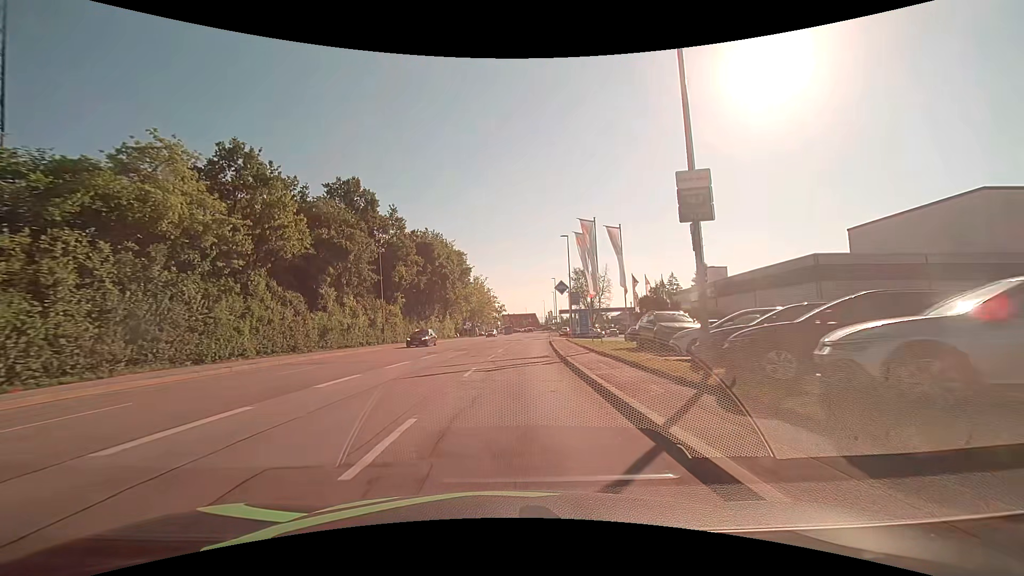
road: tertiary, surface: asphalt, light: Day
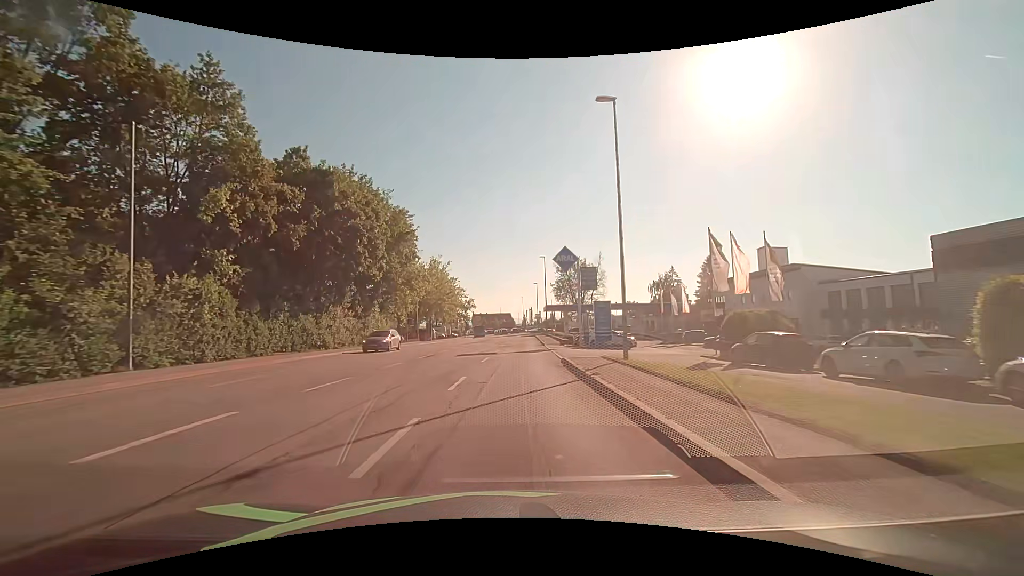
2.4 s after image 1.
(+0.8, +30.4) m; +3°
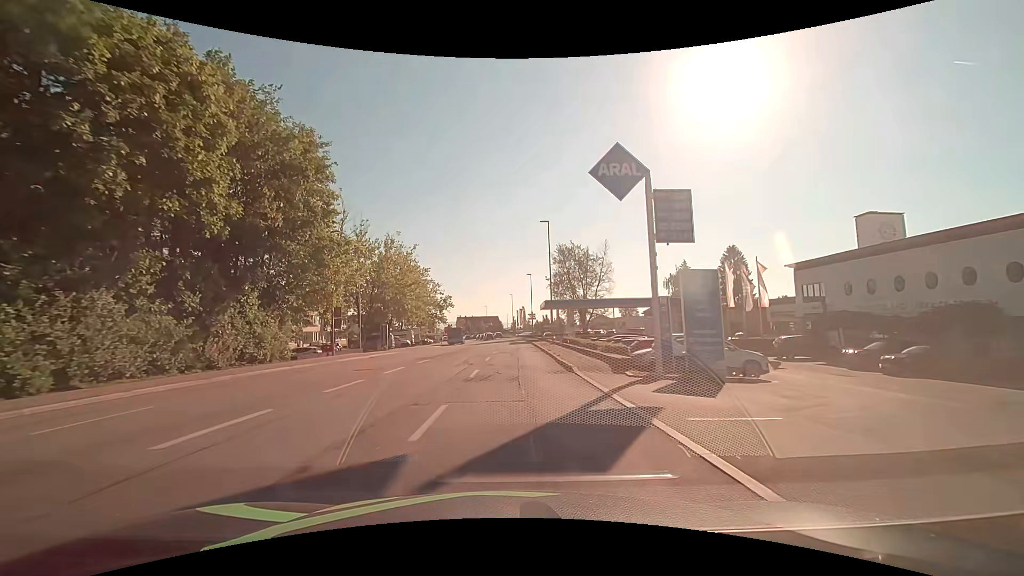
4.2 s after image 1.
(+0.2, +22.8) m; +1°
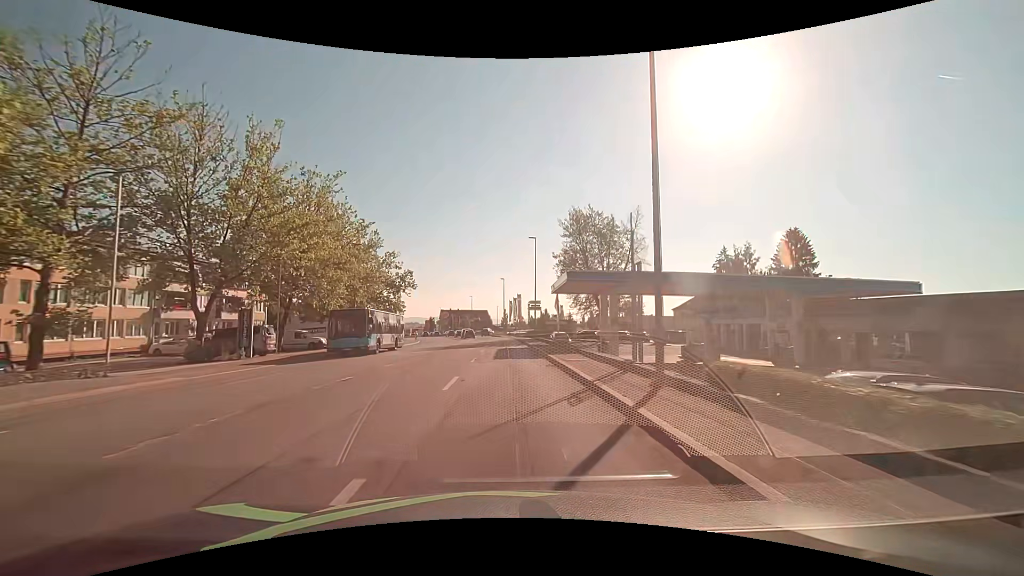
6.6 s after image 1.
(+0.4, +30.4) m; +1°
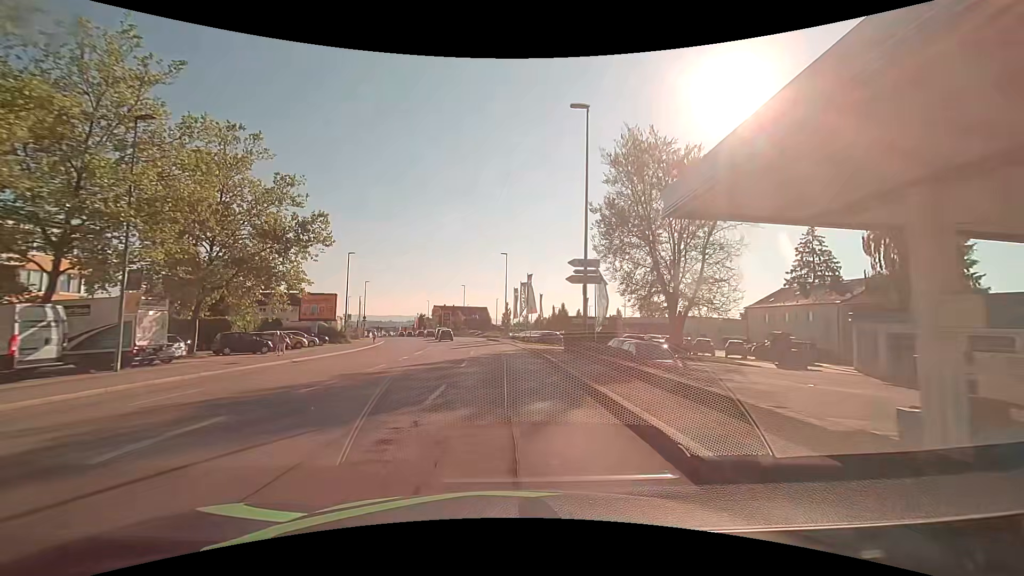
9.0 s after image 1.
(0.0, +30.4) m; 0°
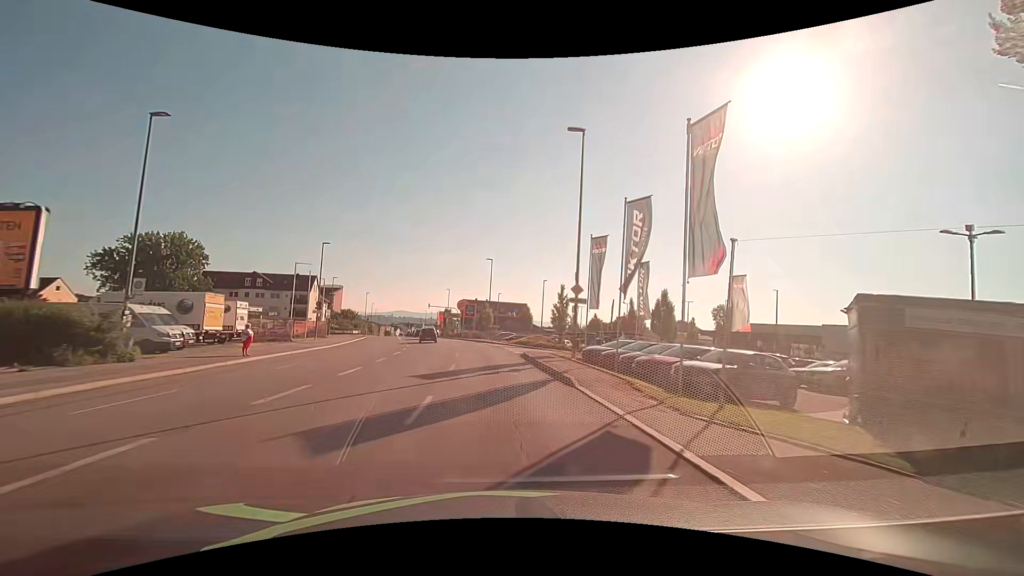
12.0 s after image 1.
(-1.1, +38.0) m; -5°
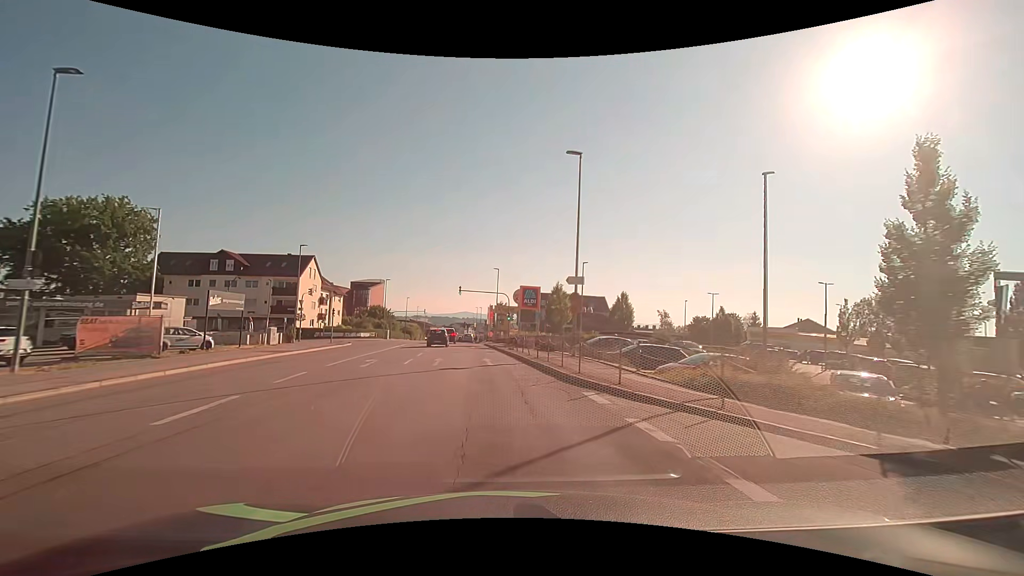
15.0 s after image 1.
(-2.0, +38.1) m; -7°
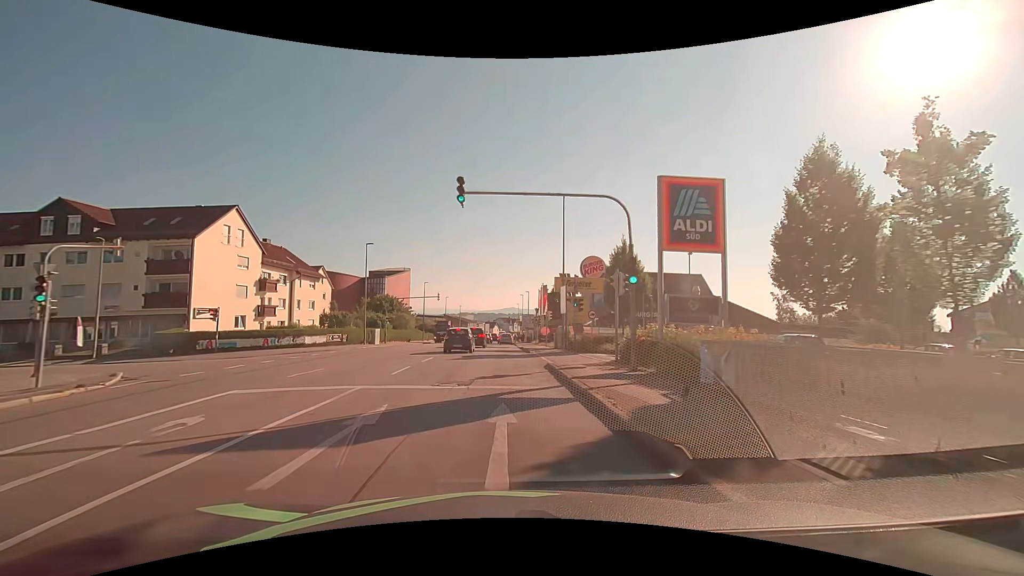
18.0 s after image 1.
(-2.0, +36.7) m; -5°
(0, +10) (0, +20) (0, +30) (0, +40) (0, +50) (0, +60) (-1, +70) (-1, +80) (-1, +90) (-1, +100) m
